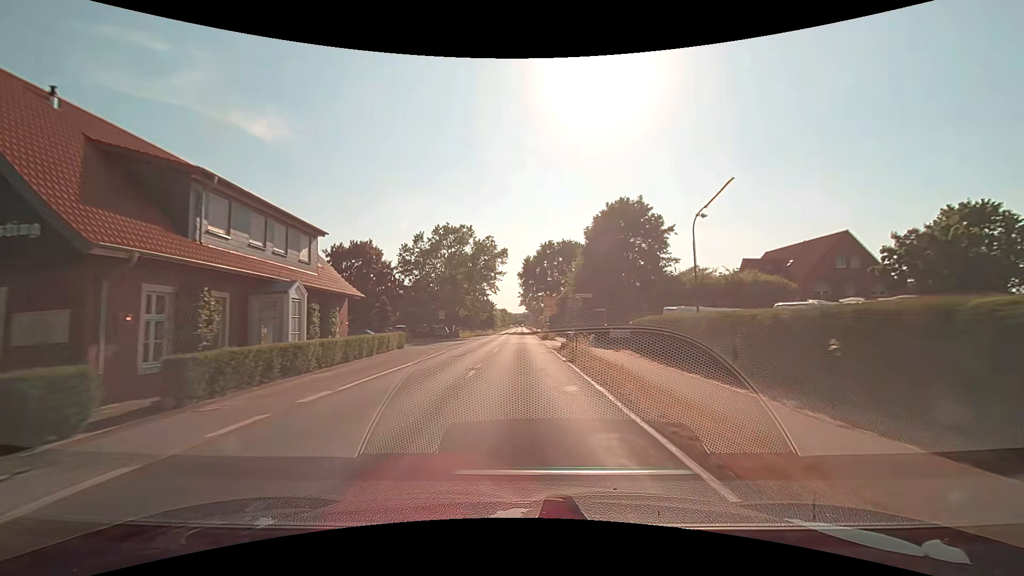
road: secondary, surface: asphalt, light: Day
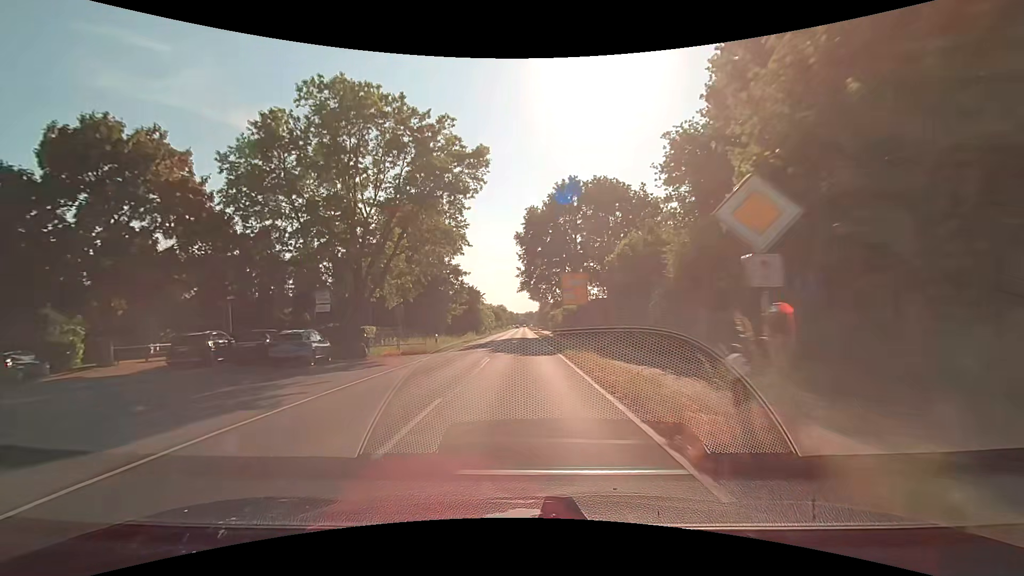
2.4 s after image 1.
(-0.1, +43.7) m; 0°
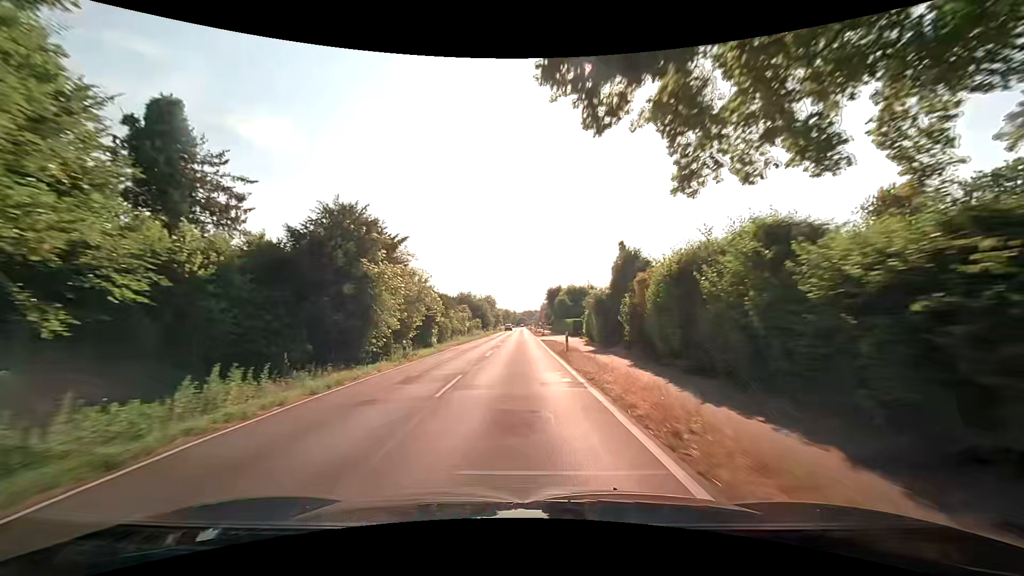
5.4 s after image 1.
(+0.2, +54.6) m; 0°
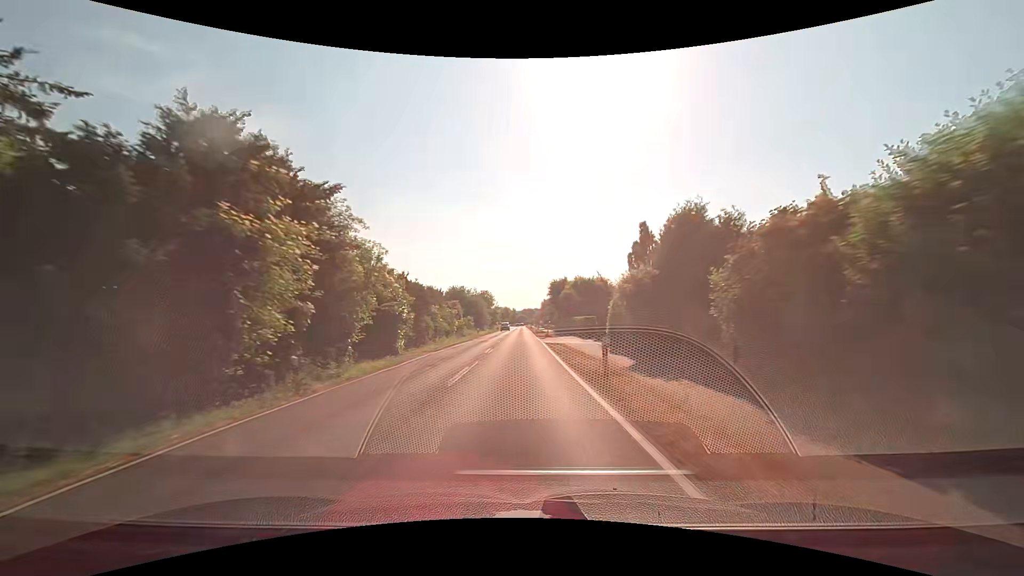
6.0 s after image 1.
(0.0, +10.8) m; 0°
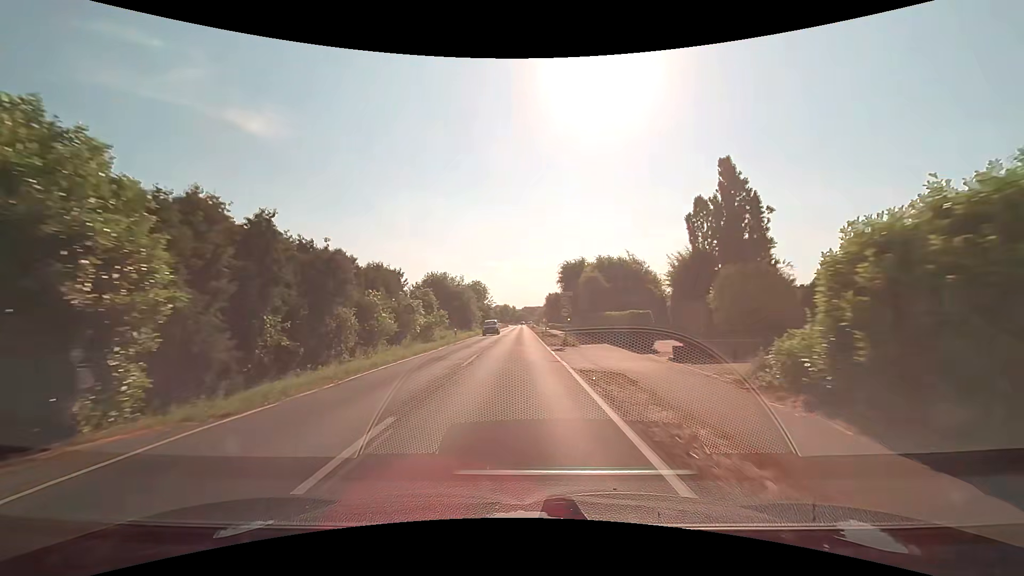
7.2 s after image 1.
(-0.2, +20.1) m; -1°
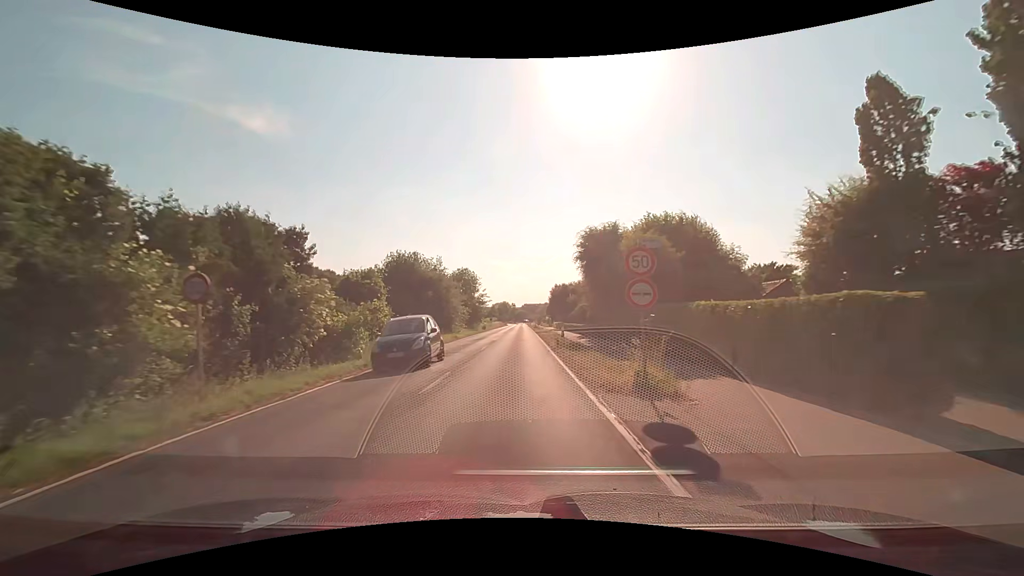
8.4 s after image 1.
(0.0, +17.7) m; 0°
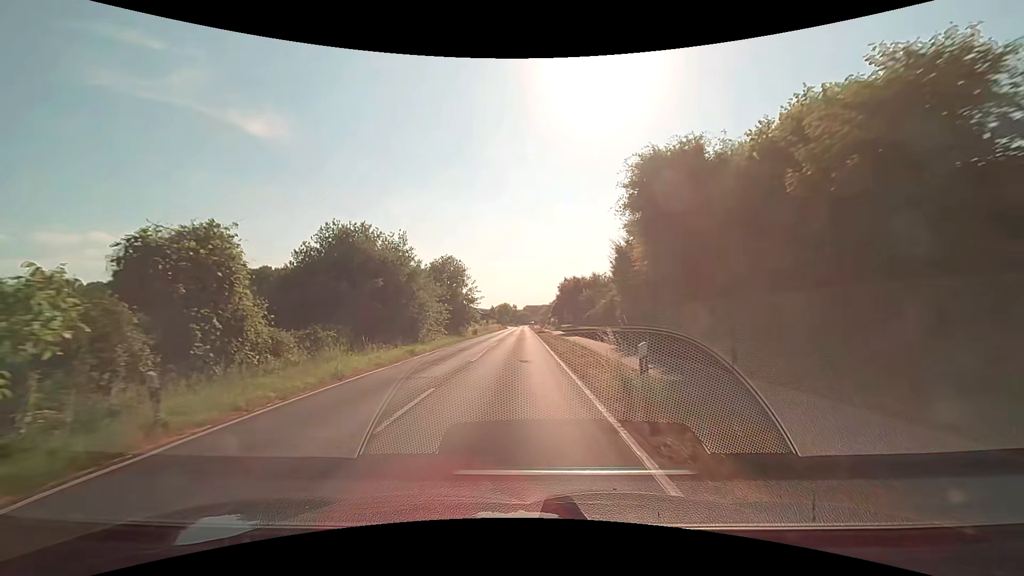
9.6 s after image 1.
(0.0, +15.3) m; 0°
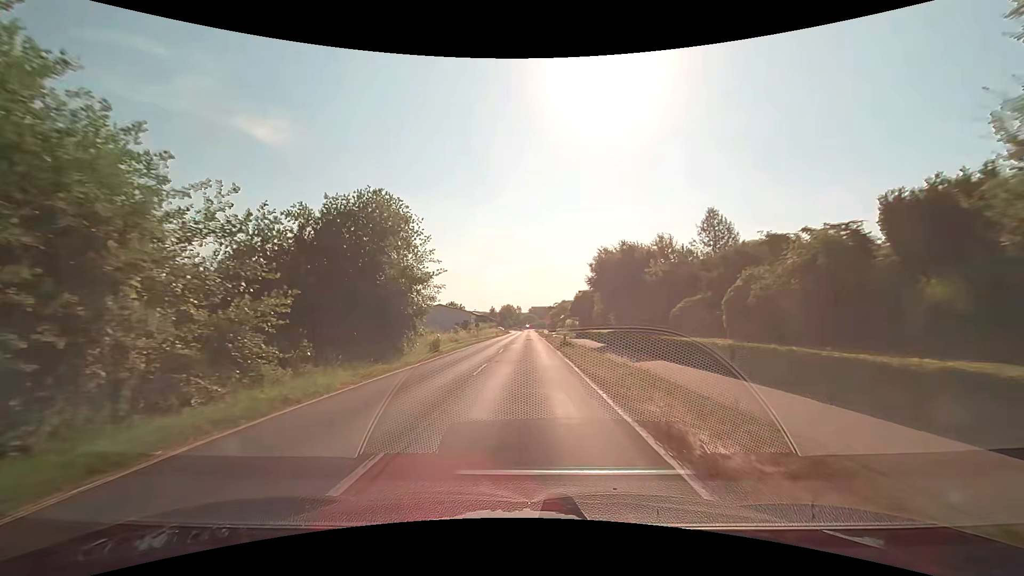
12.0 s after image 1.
(-0.3, +28.2) m; -1°
